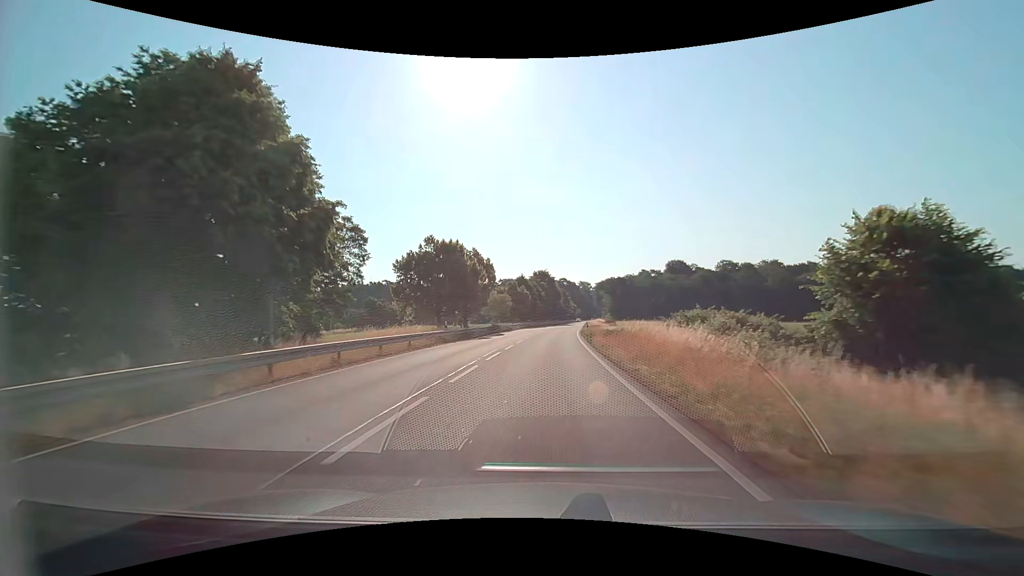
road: primary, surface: asphalt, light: Day
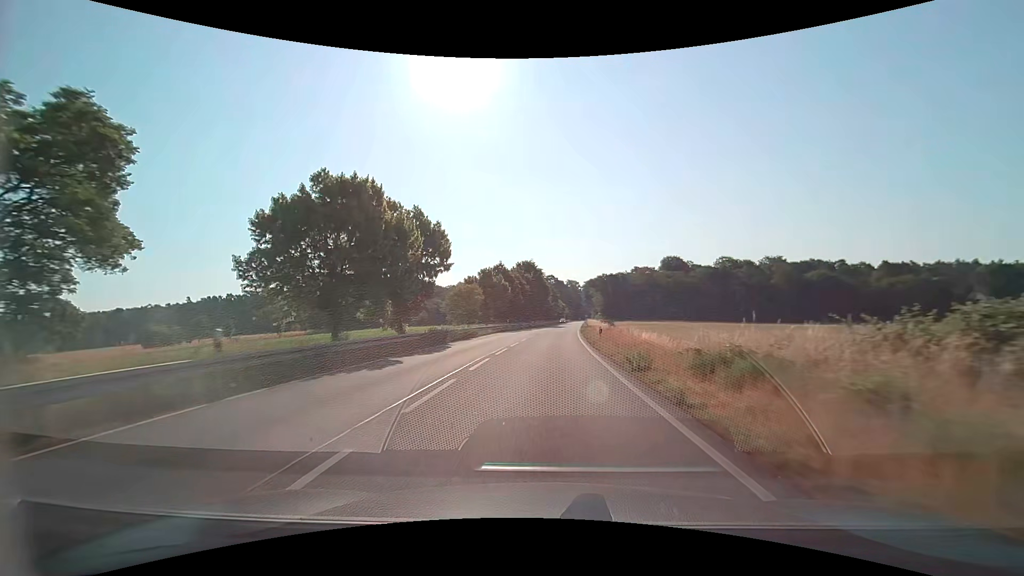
(+0.2, +21.5) m; +2°
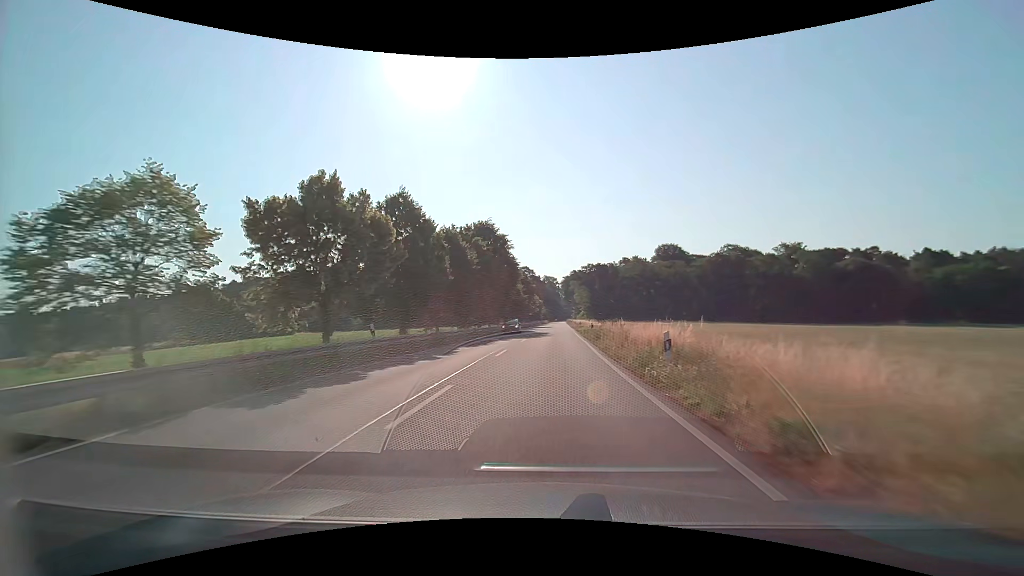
(+1.1, +42.9) m; +3°
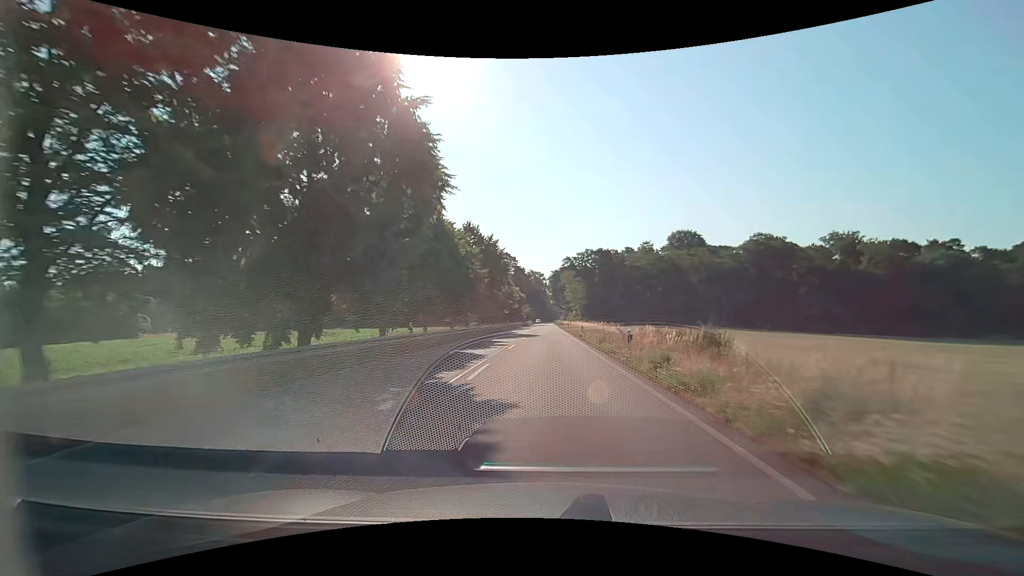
(+0.7, +42.9) m; +2°
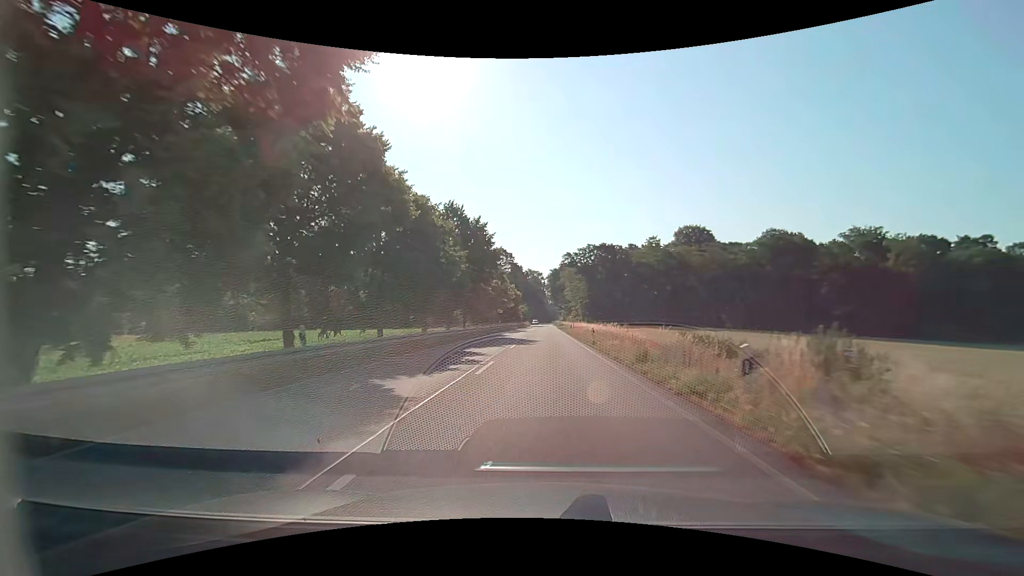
(0.0, +10.7) m; 0°
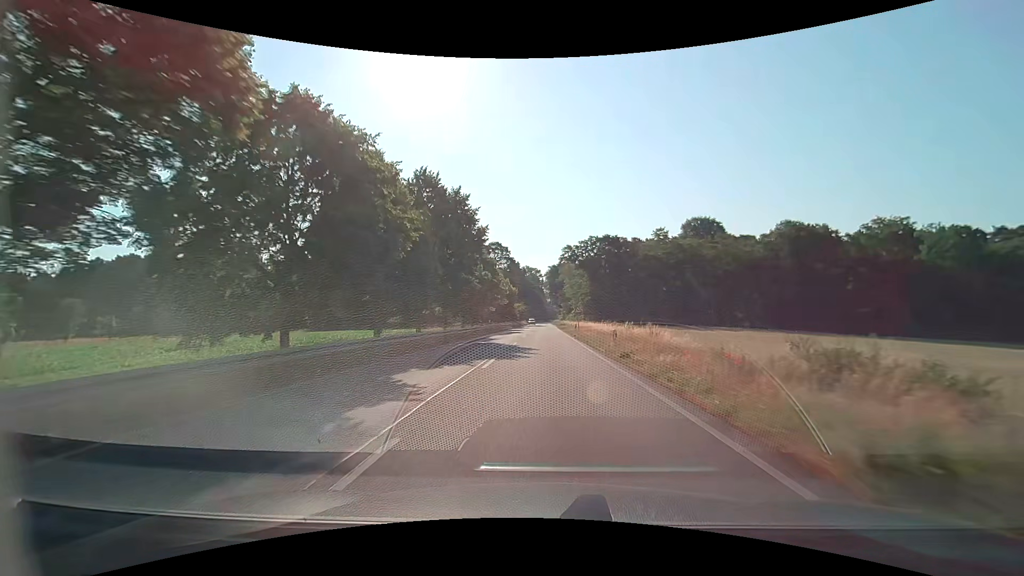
(+0.1, +10.7) m; 0°
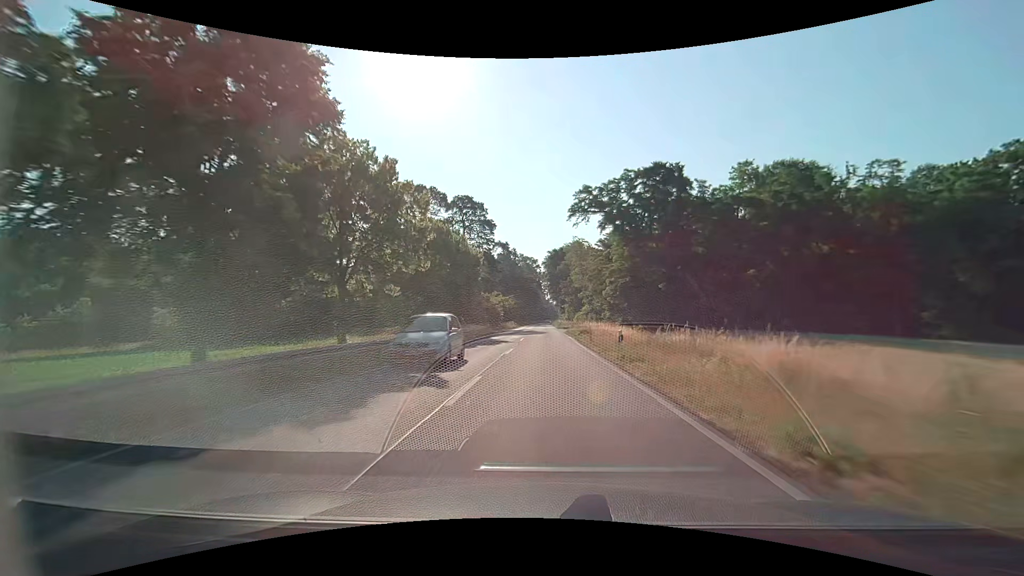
(+0.5, +53.7) m; +1°
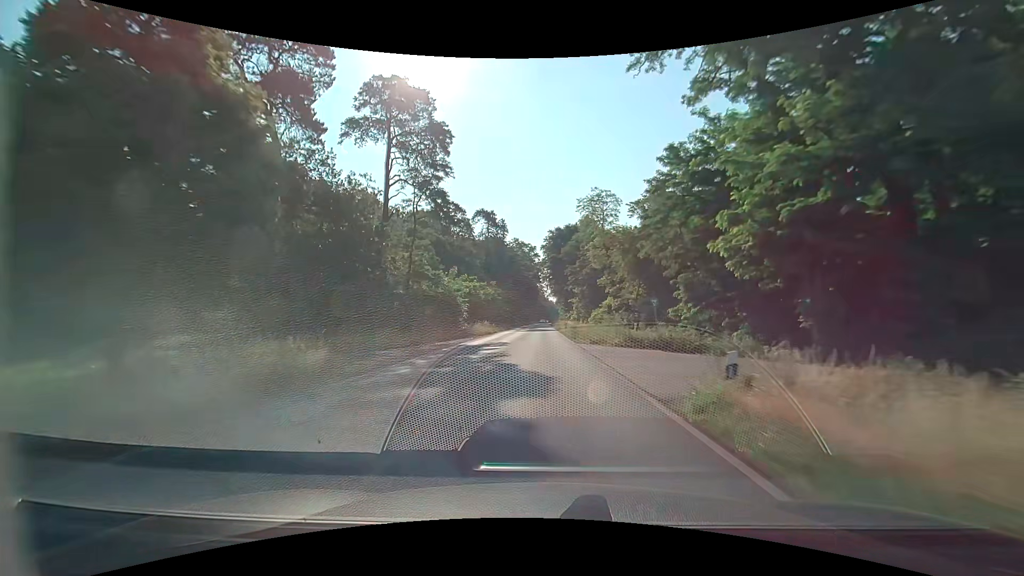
(0.0, +43.0) m; 0°
(0, +10) (0, +20) (0, +30) (0, +40) (0, +50) (0, +60) (0, +70) (0, +80) (0, +90) (0, +100) m
